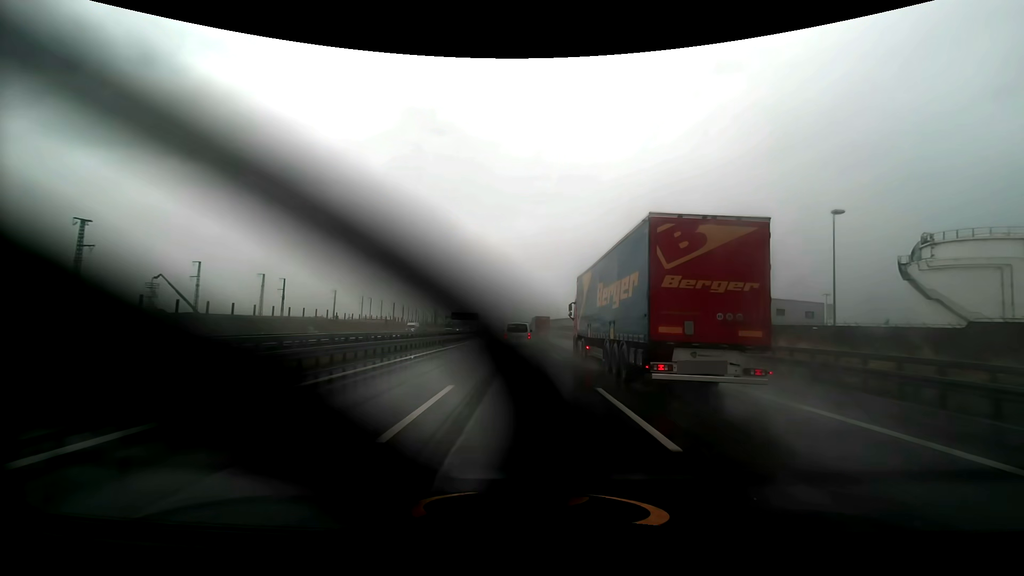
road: motorway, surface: asphalt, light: Day
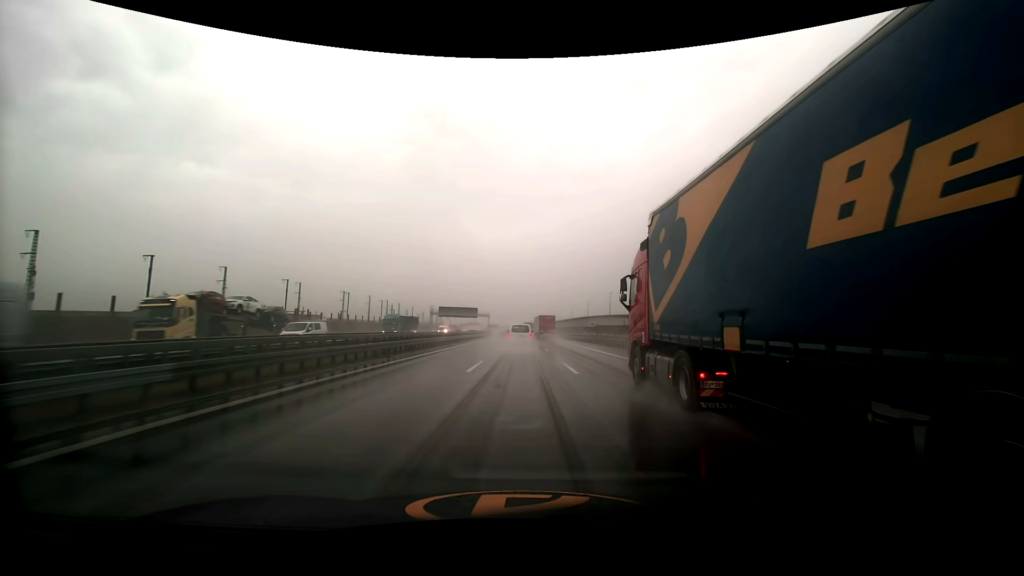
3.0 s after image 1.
(-1.3, +80.4) m; -2°
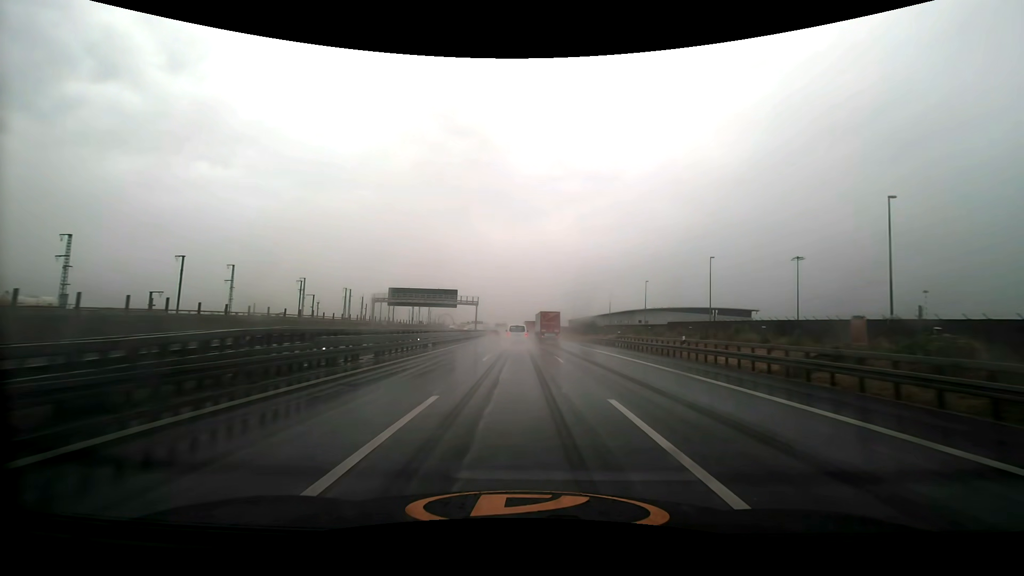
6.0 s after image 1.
(-1.1, +84.7) m; -1°
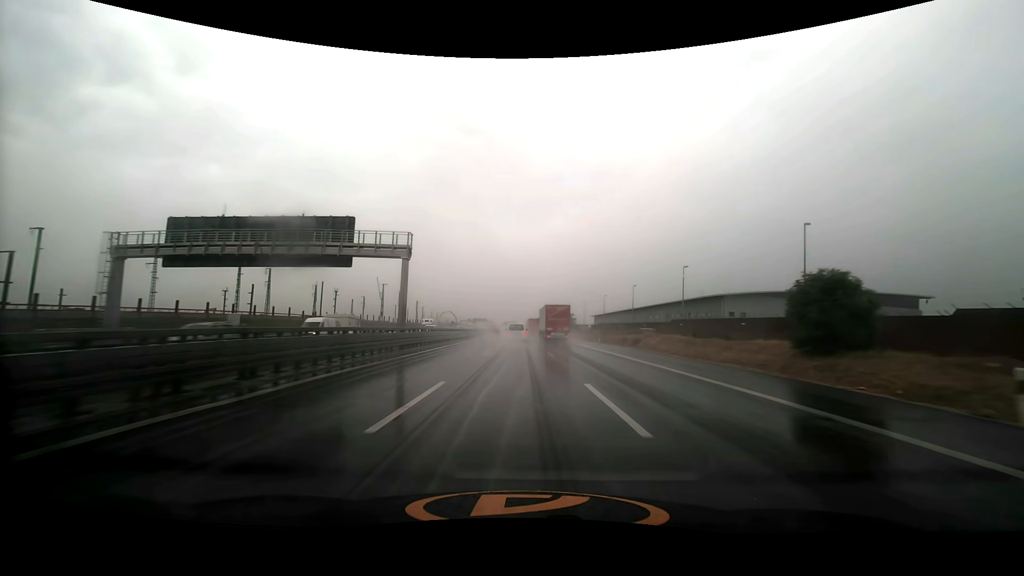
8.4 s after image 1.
(-0.7, +69.6) m; -1°
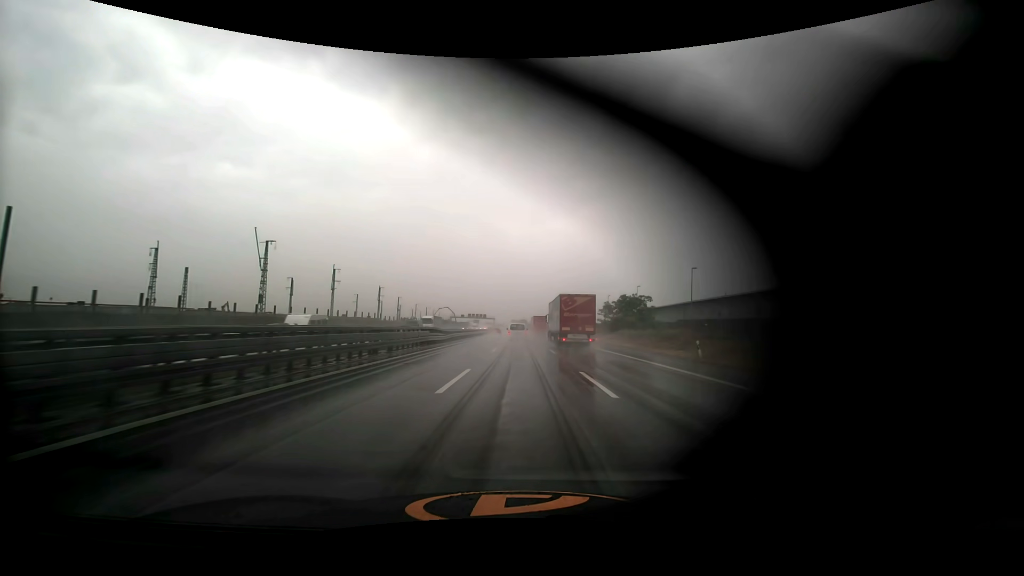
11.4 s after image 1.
(-1.3, +86.6) m; -1°
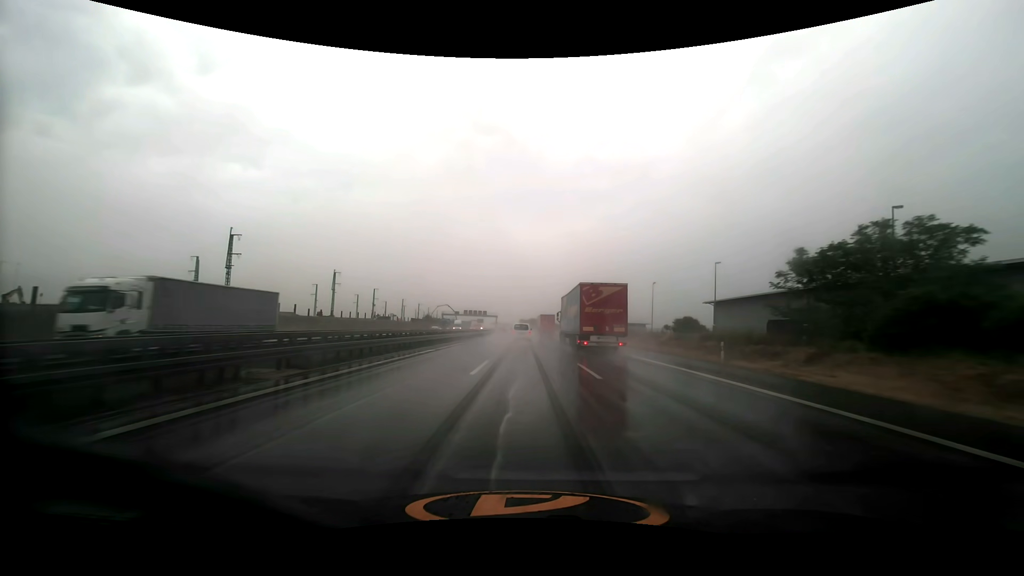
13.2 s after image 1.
(-0.6, +51.2) m; -1°
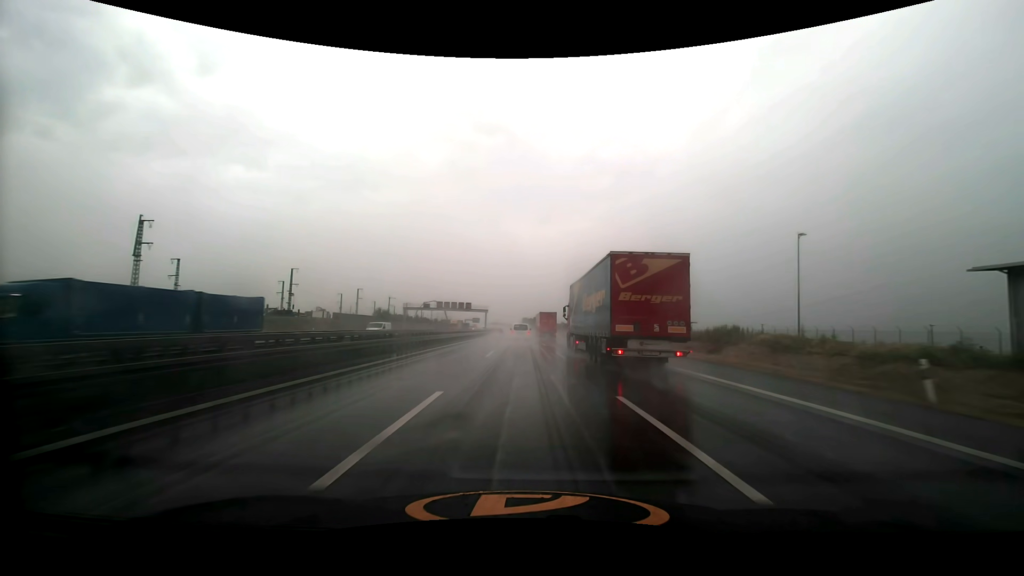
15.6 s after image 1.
(0.0, +67.4) m; 0°
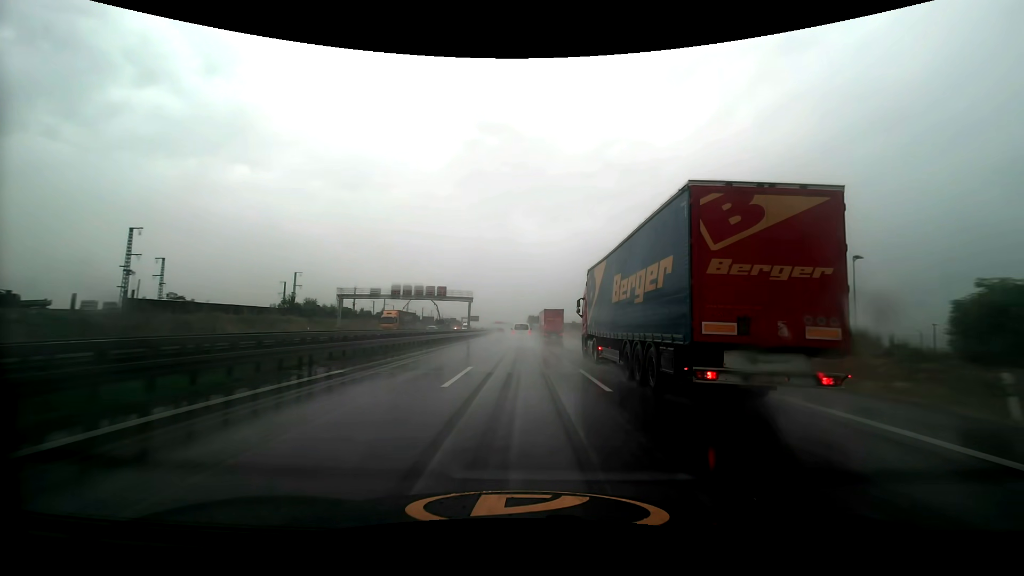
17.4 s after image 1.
(-0.3, +50.2) m; -1°
(0, +10) (0, +20) (0, +30) (0, +40) (0, +50) (0, +60) (-1, +70) (-1, +80) (-1, +90) (-1, +100) m
